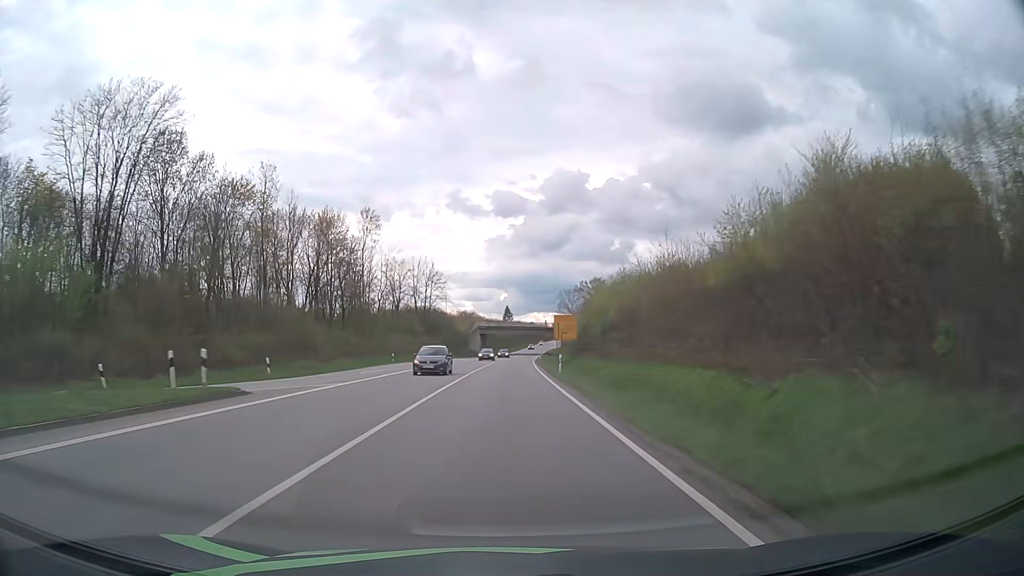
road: primary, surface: asphalt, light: Day
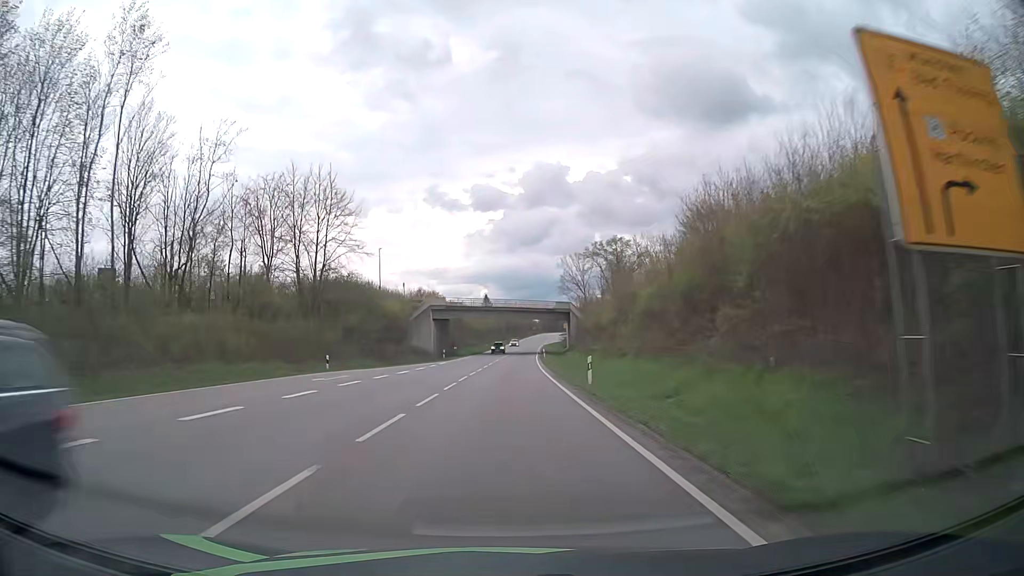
(+0.9, +62.5) m; +2°
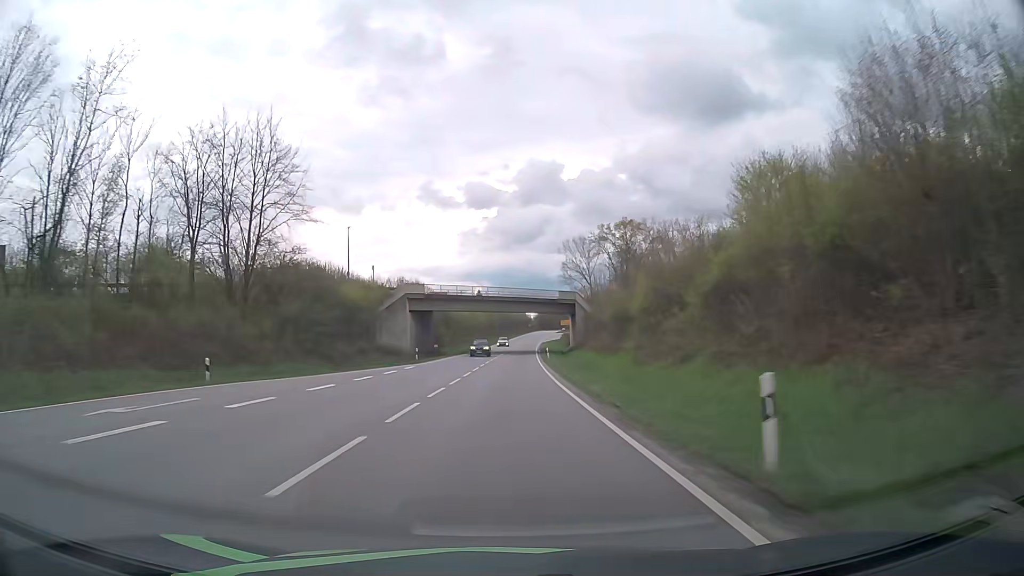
(+0.1, +15.7) m; 0°
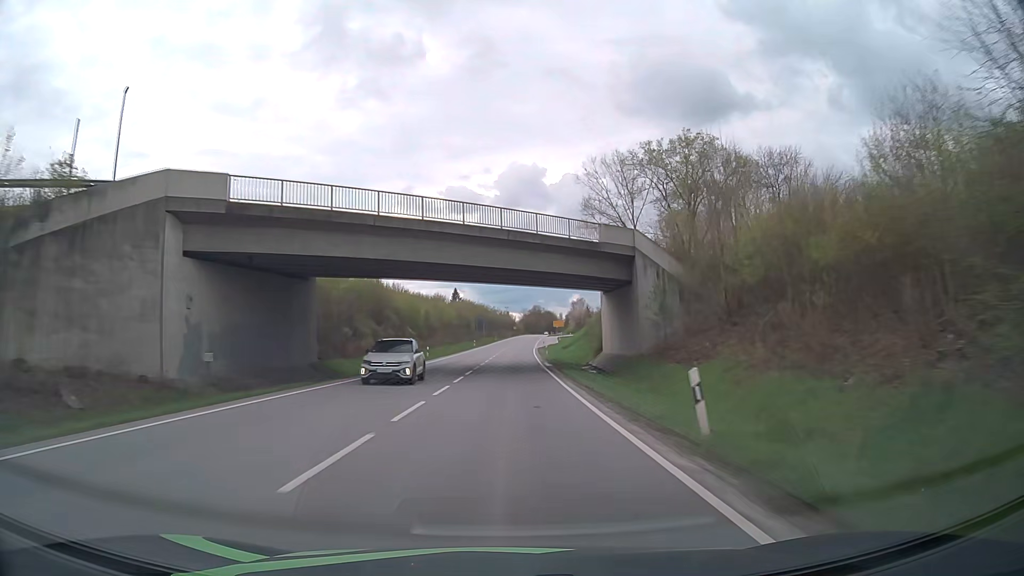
(+0.6, +47.3) m; +1°
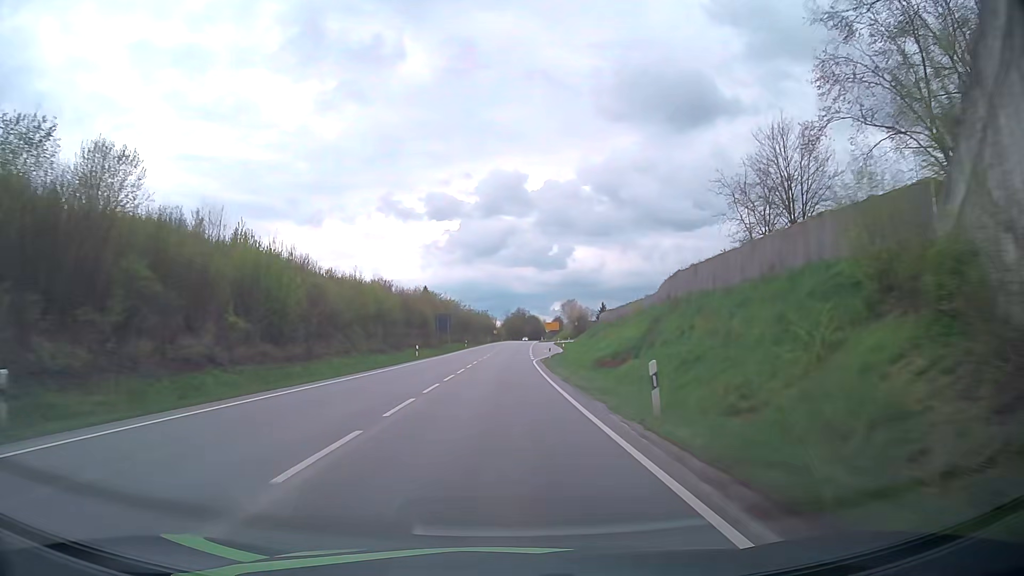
(+0.4, +47.4) m; -1°
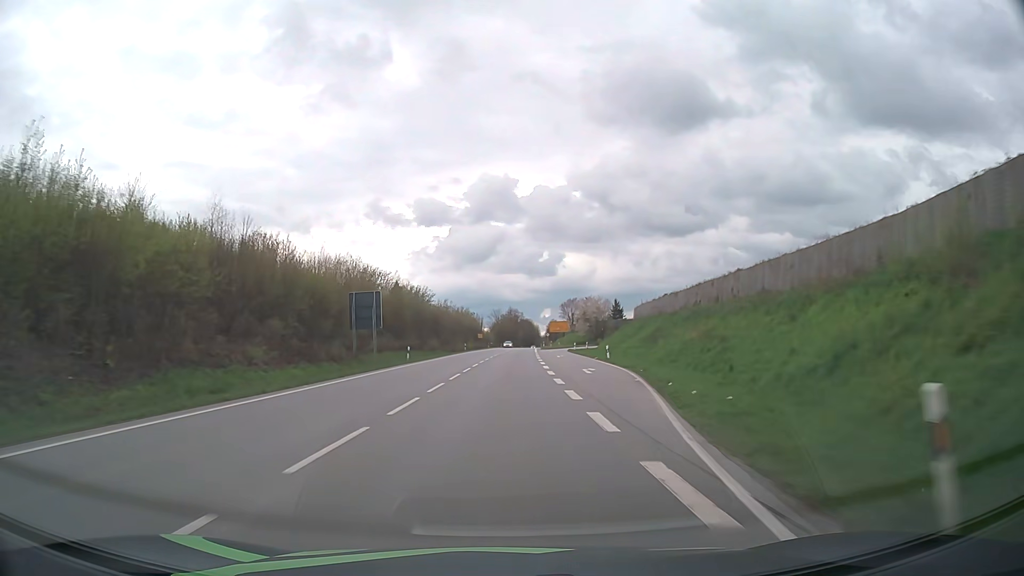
(+2.1, +47.1) m; +3°
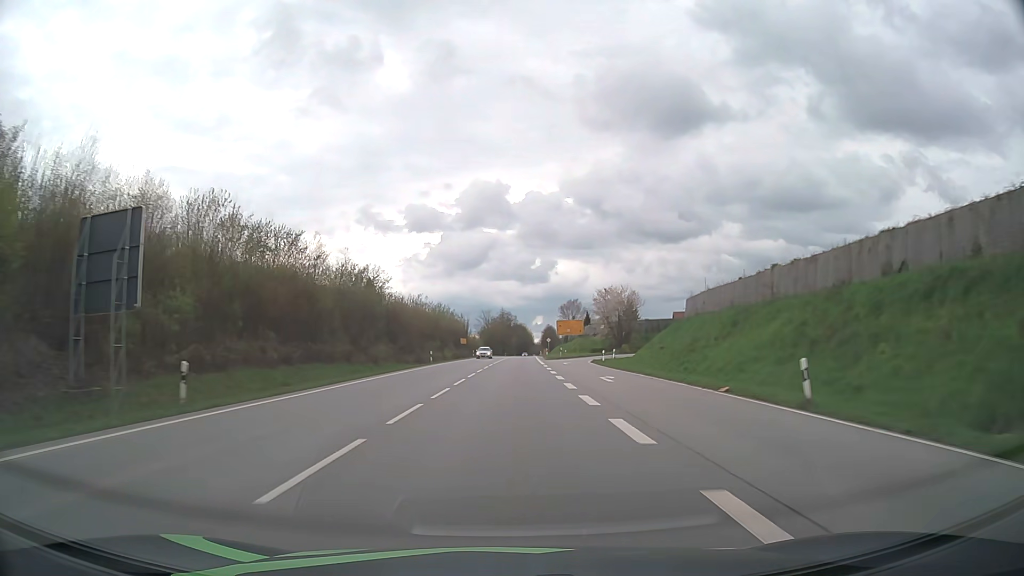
(+0.2, +31.3) m; +1°
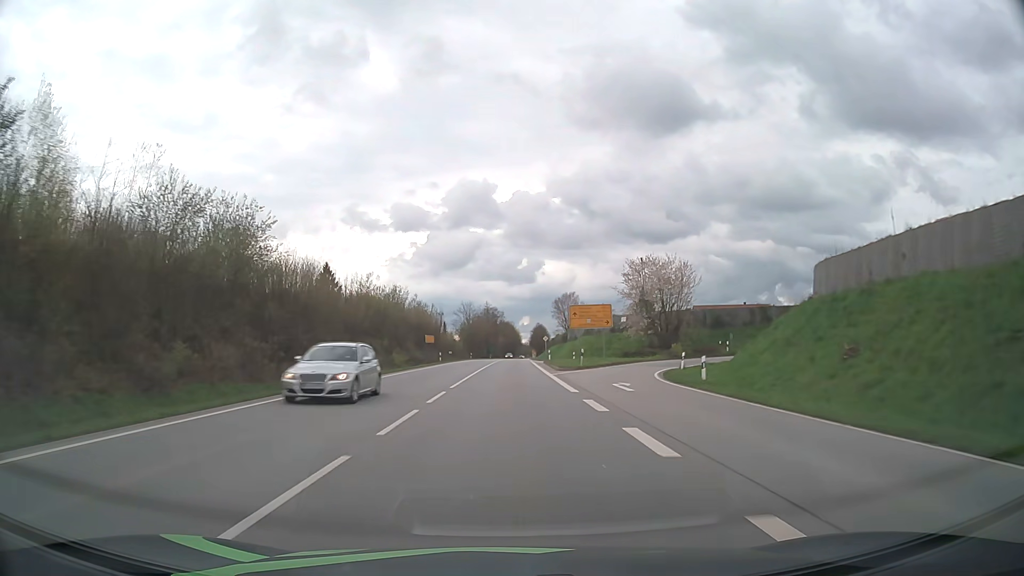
(+0.4, +31.0) m; +1°
(0, +10) (0, +20) (0, +30) (0, +40) (0, +50) (+1, +60) (+1, +70) (+1, +80) (+1, +90) (+1, +100) m
